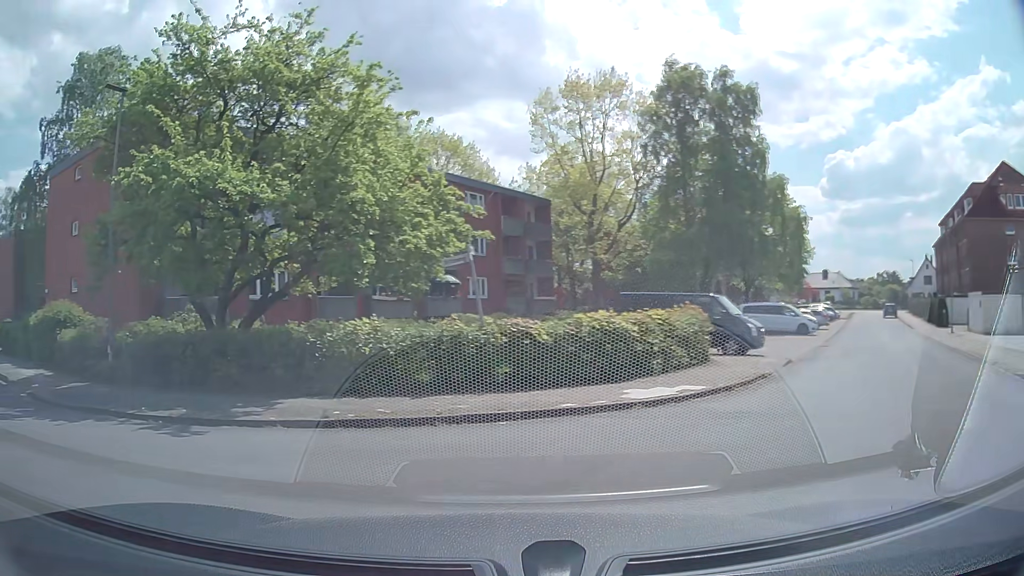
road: residential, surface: asphalt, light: Day
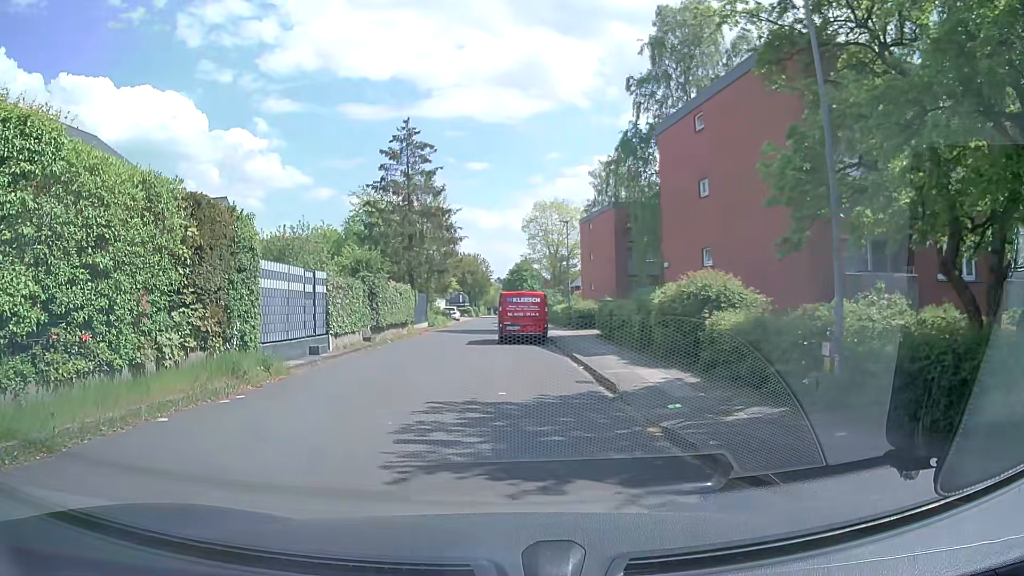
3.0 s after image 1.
(-3.5, +6.1) m; -50°
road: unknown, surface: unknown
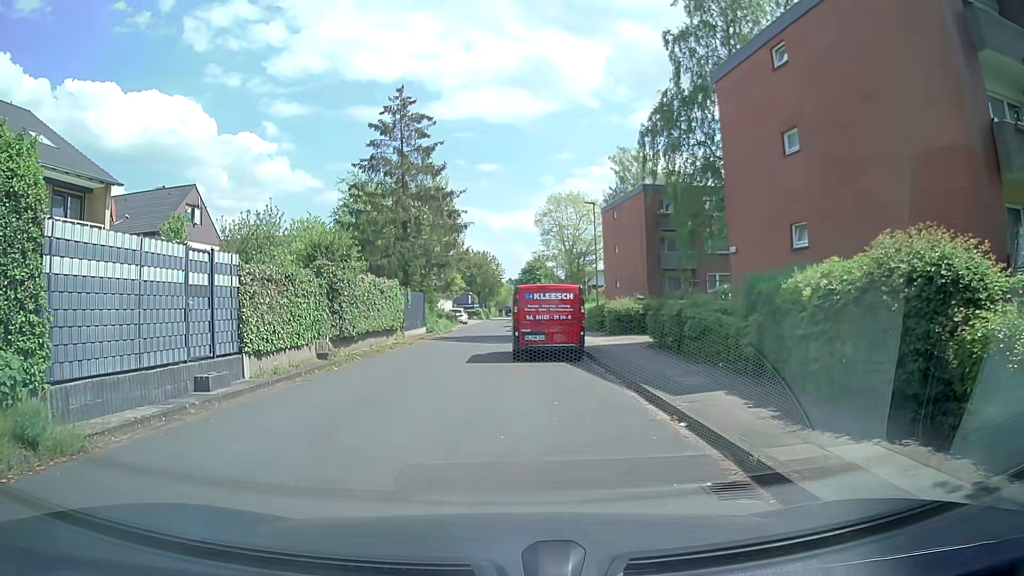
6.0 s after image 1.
(-0.1, +7.8) m; -1°
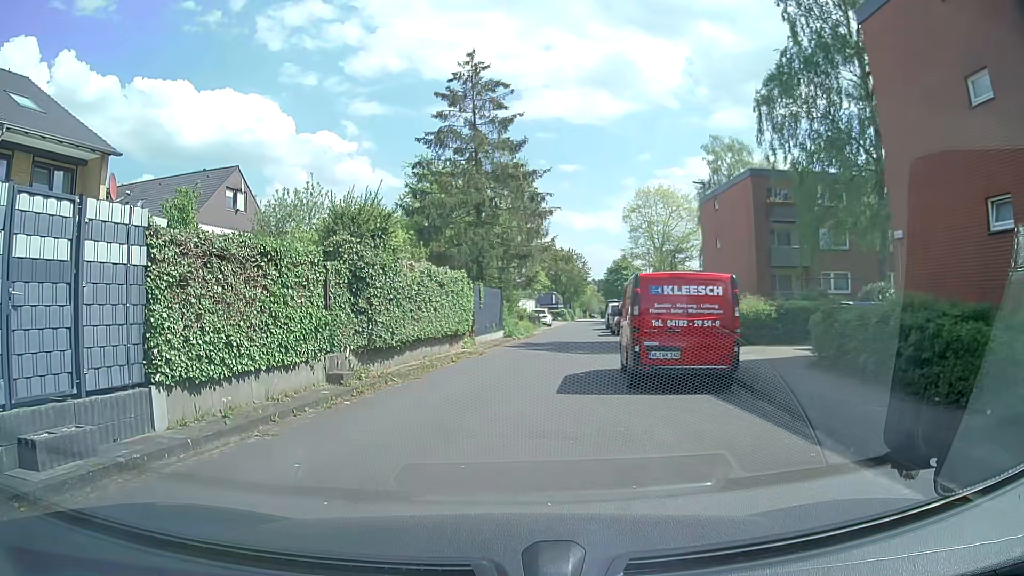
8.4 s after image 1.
(-0.3, +6.2) m; -7°
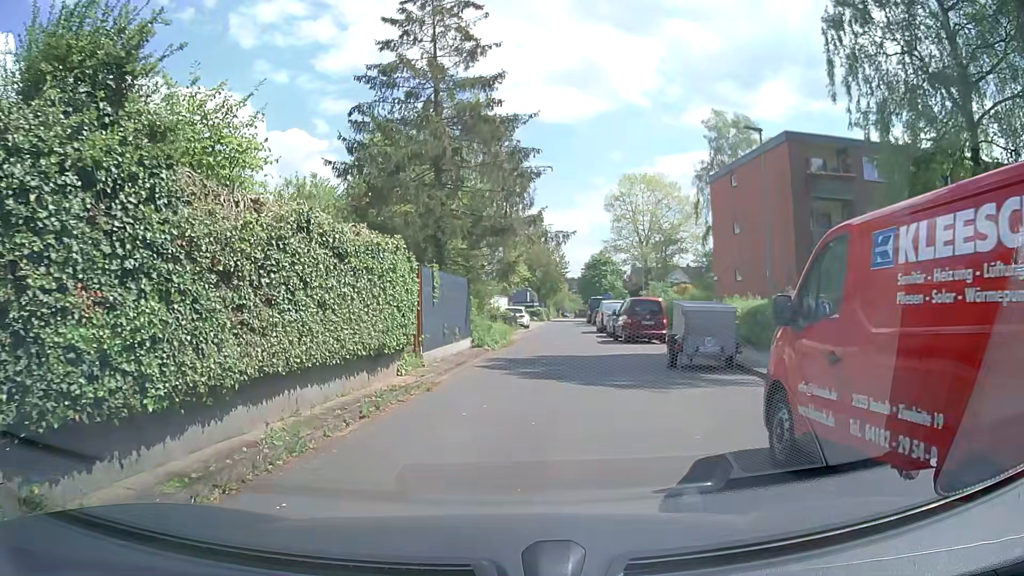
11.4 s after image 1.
(-0.1, +9.5) m; +2°
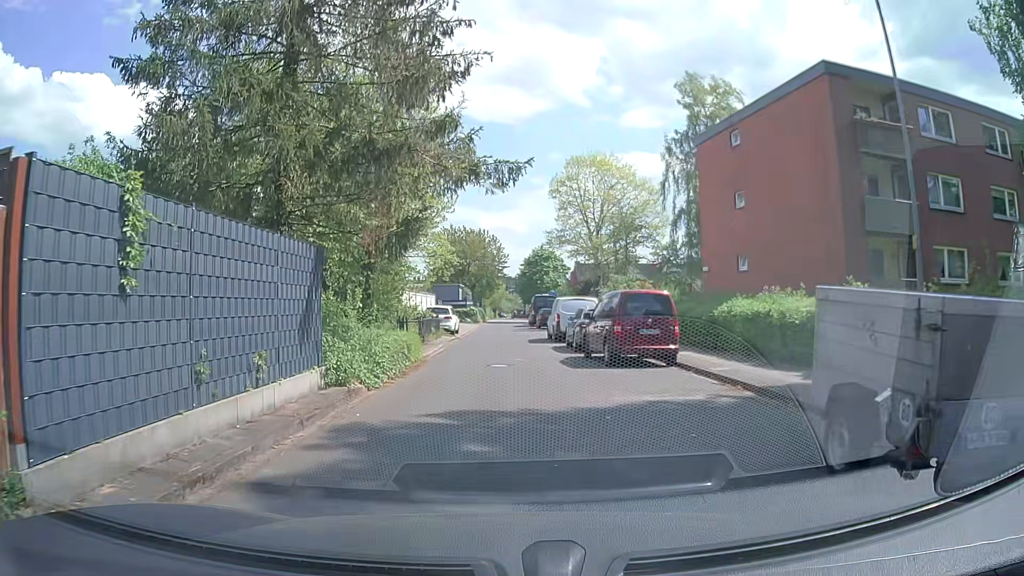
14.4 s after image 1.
(+0.6, +11.0) m; +5°
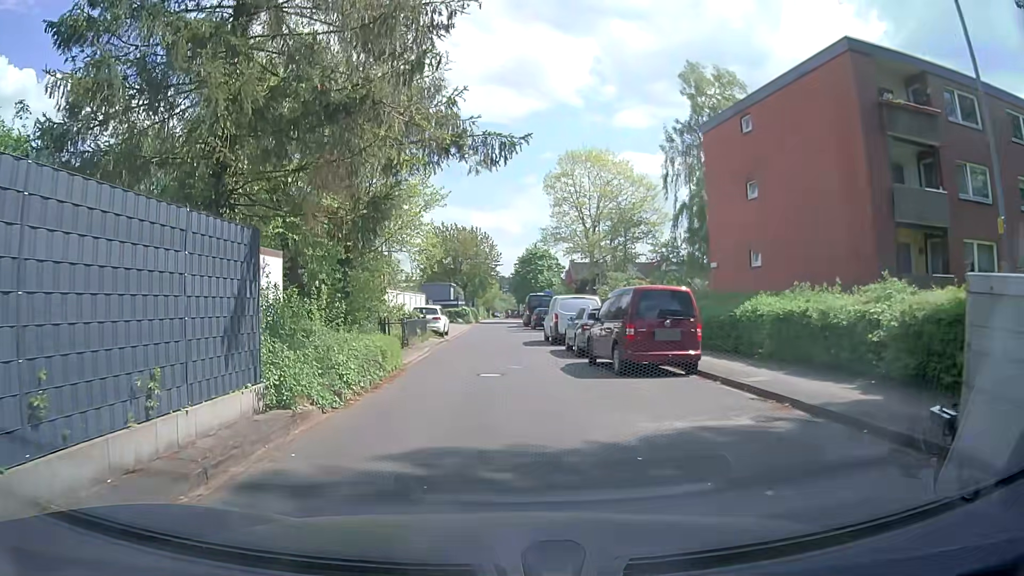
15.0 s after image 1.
(0.0, +2.5) m; +2°
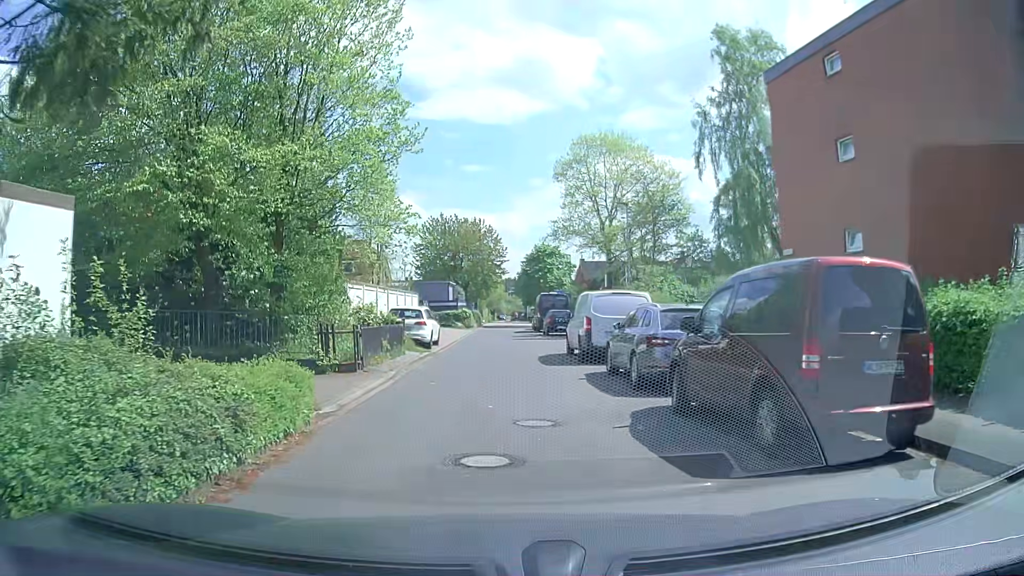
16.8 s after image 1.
(-0.1, +7.9) m; +1°
